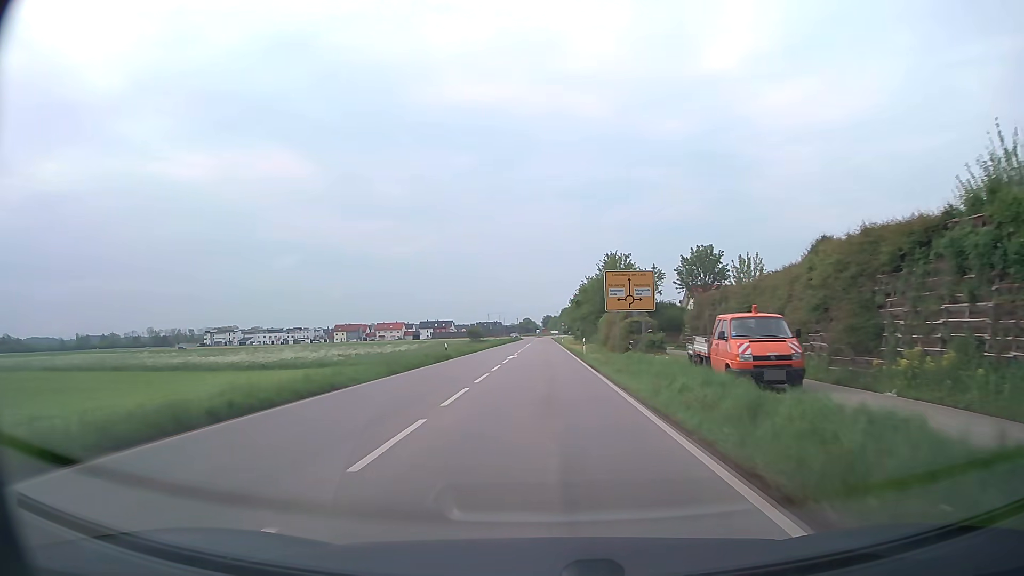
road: secondary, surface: asphalt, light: Day
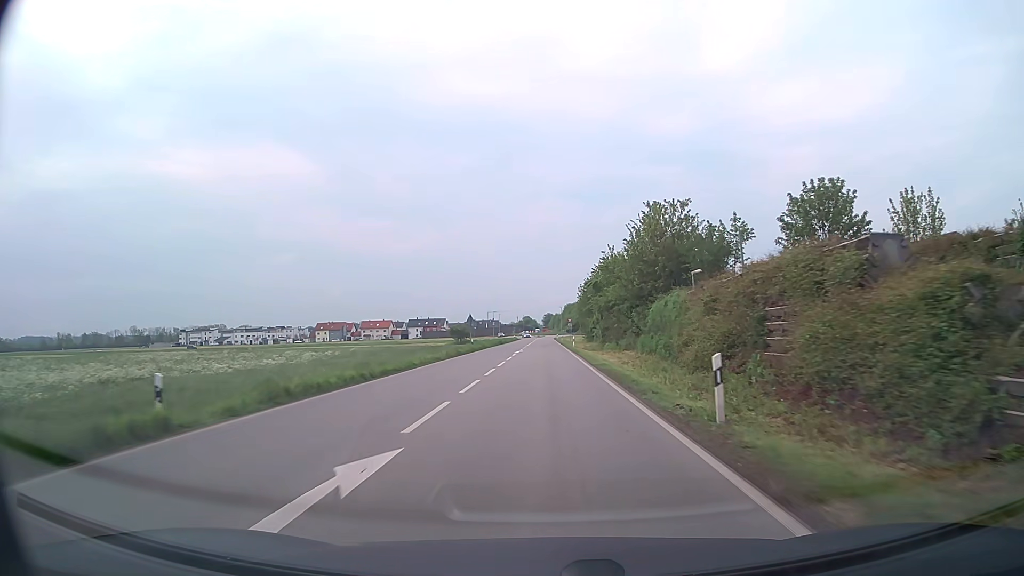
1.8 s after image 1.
(0.0, +33.4) m; 0°
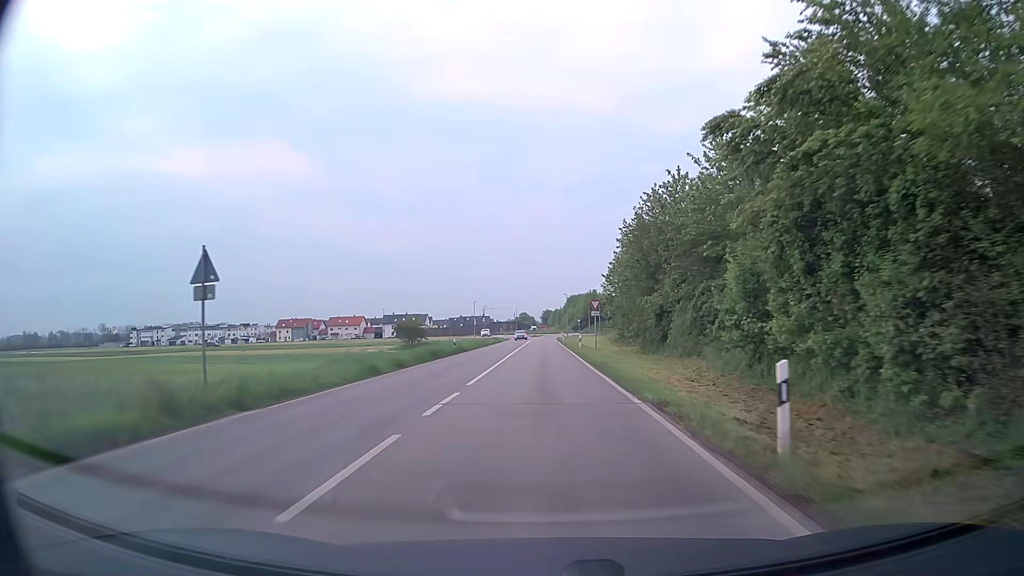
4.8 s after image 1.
(+0.1, +52.3) m; 0°
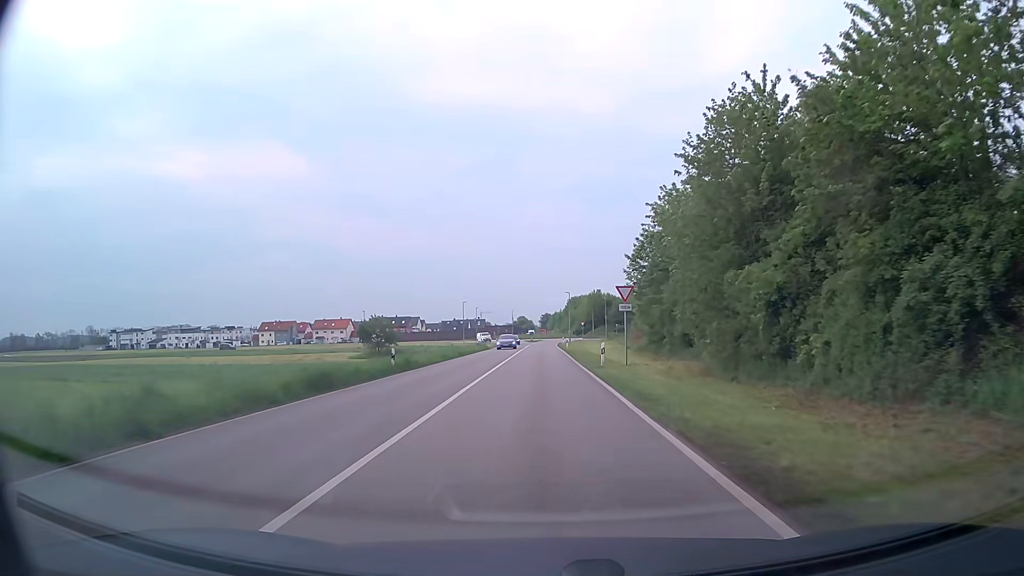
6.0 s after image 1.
(0.0, +18.4) m; 0°
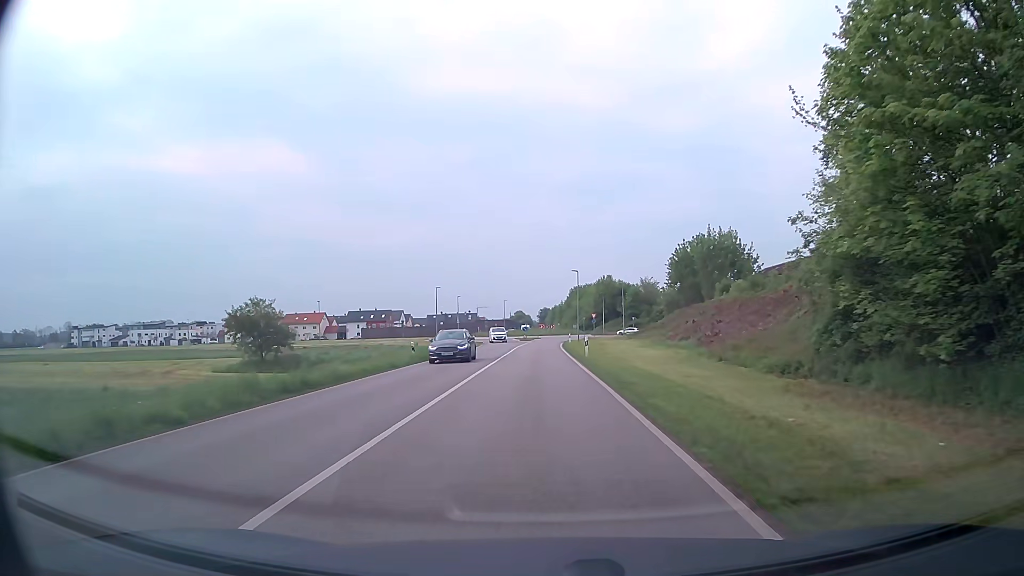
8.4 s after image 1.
(+0.1, +31.8) m; 0°
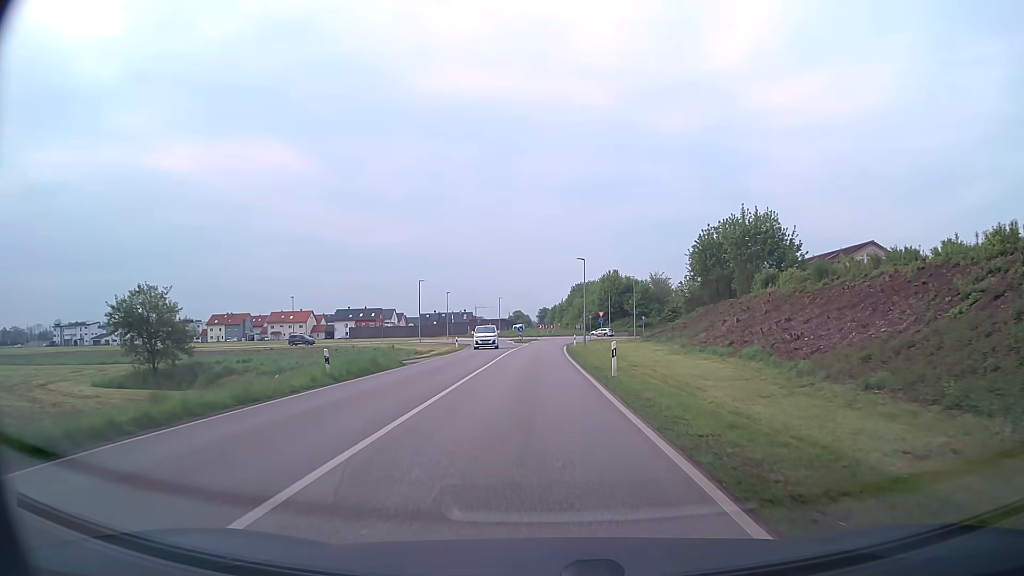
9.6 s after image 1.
(0.0, +13.5) m; 0°
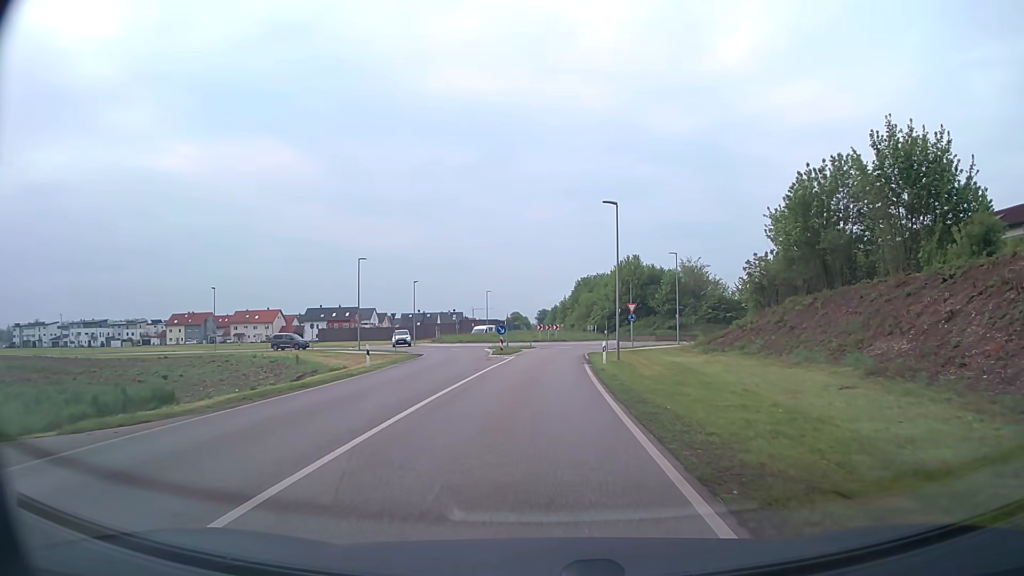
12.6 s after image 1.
(+0.1, +29.5) m; 0°
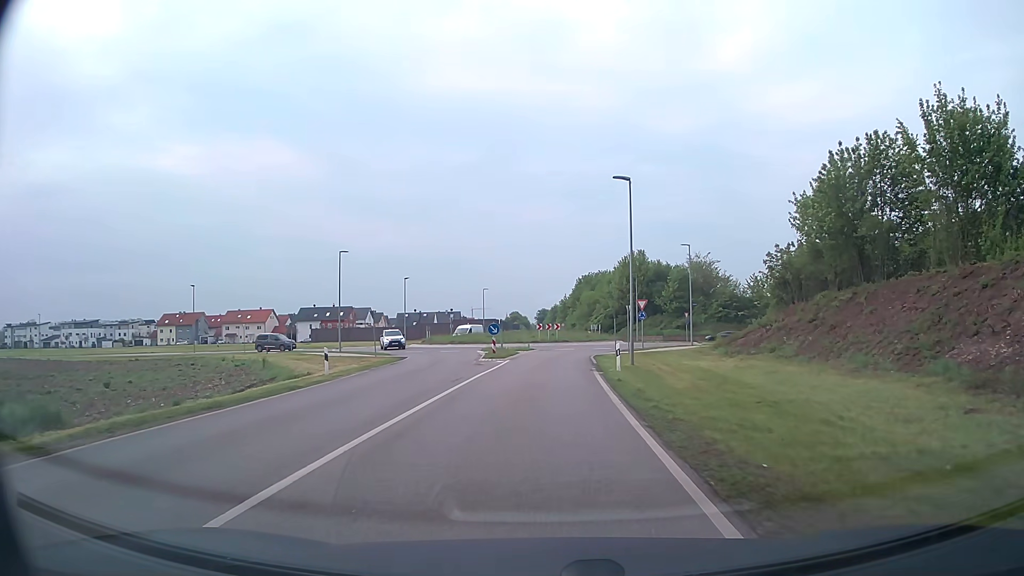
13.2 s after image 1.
(0.0, +5.7) m; 0°
(0, +10) (0, +20) (0, +30) (+1, +40) (+3, +50) (+8, +59) (+10, +68) (+8, +78) (+4, +87) (+1, +97) m
